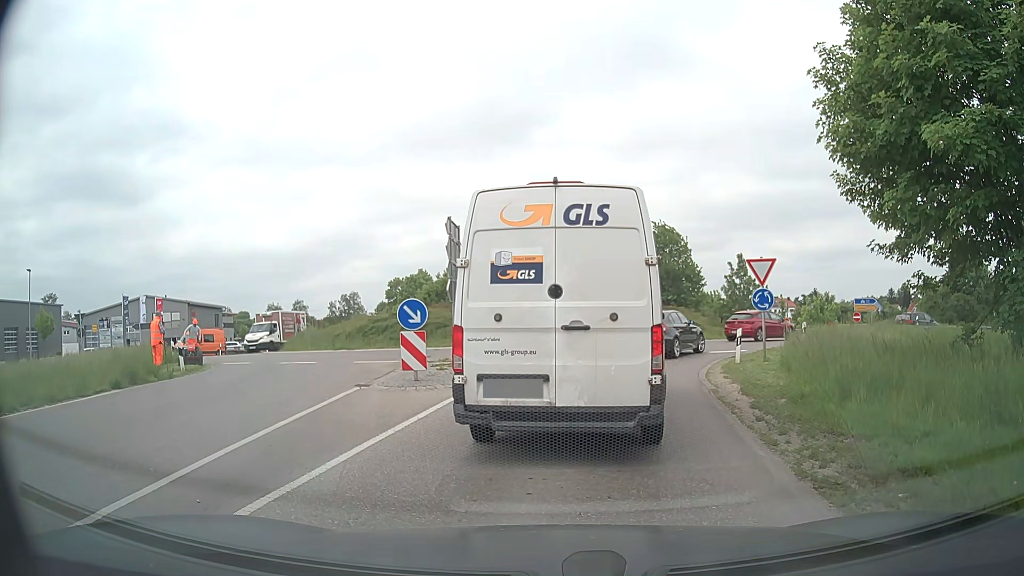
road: secondary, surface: asphalt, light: Day
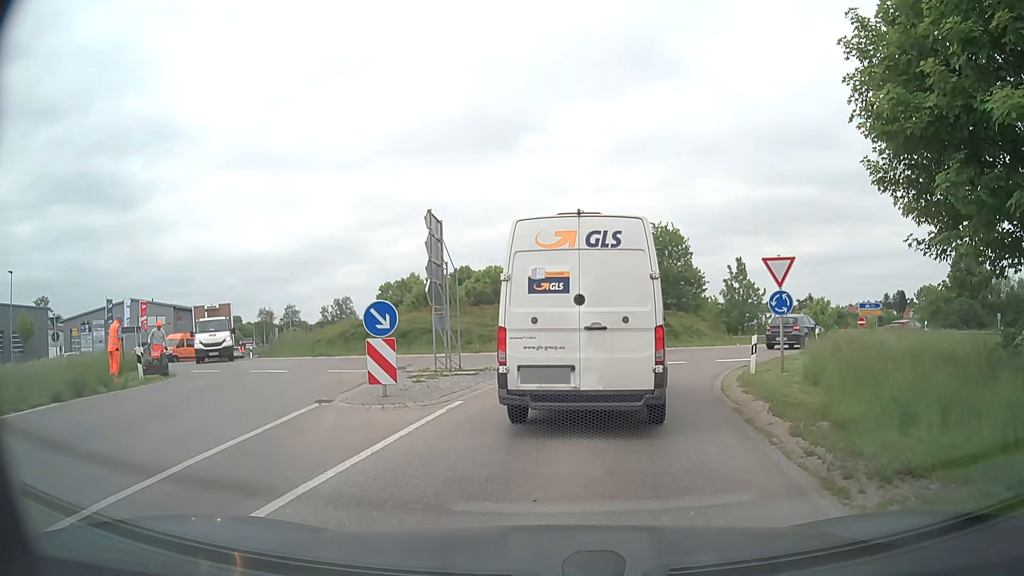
(+0.1, +2.2) m; +3°
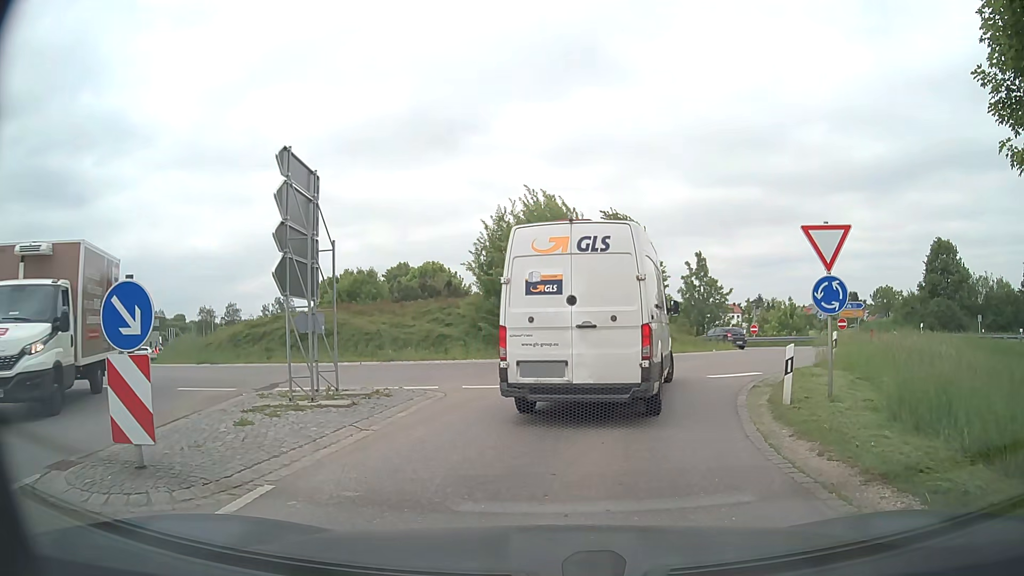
(+0.1, +5.9) m; +4°
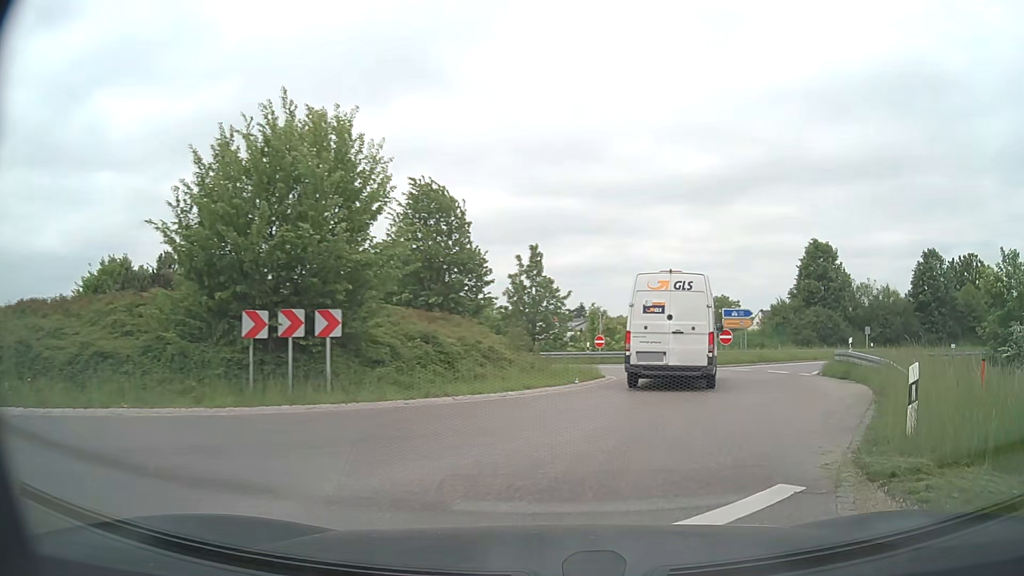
(+1.1, +11.4) m; +14°
(+2, +10) (+6, +19) (+6, +29) (+1, +37) (-7, +43) (-16, +47) (-24, +53) (-31, +61) (-36, +69) (-42, +77) m
